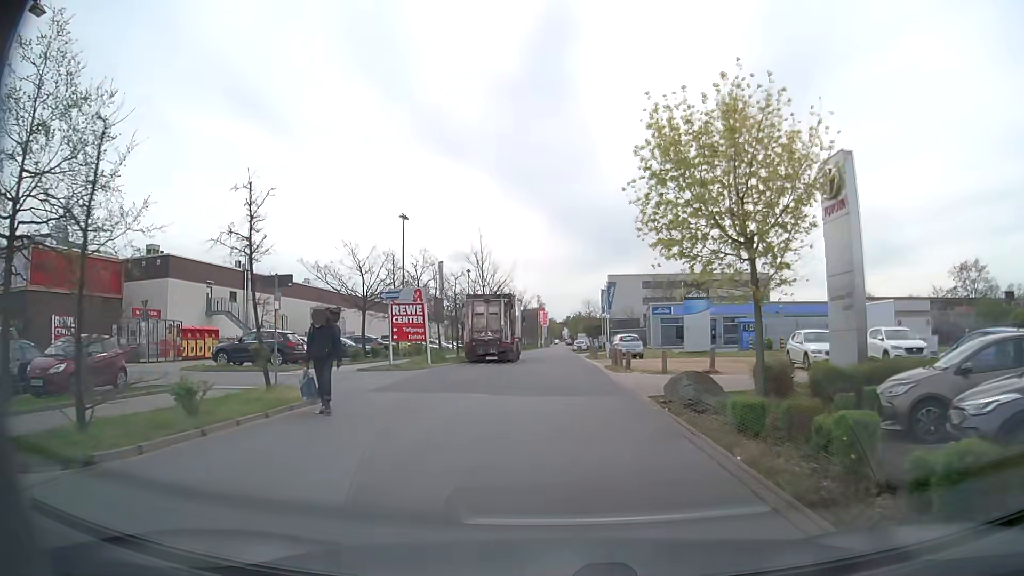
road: service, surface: asphalt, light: Day
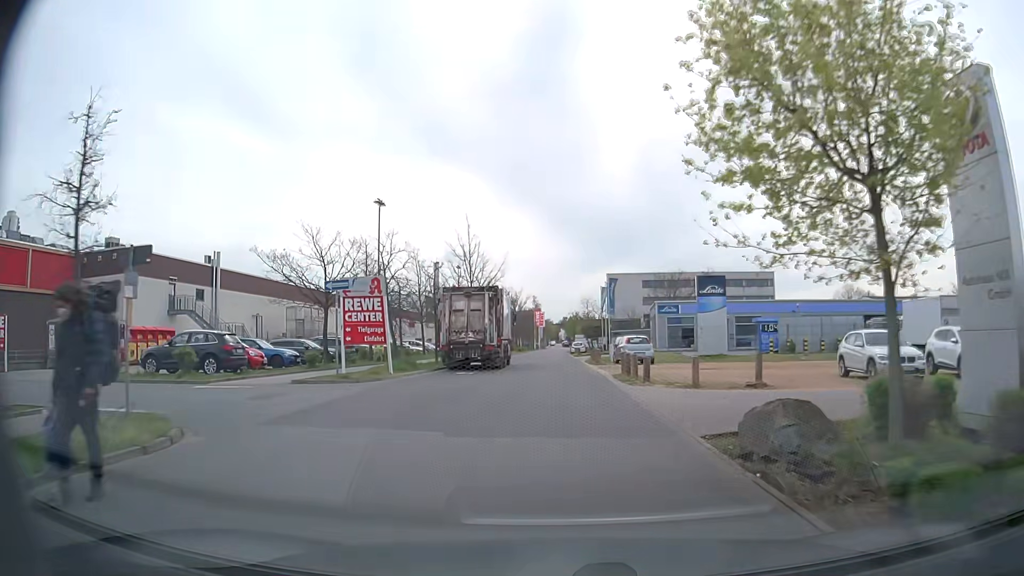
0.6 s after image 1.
(0.0, +6.0) m; 0°
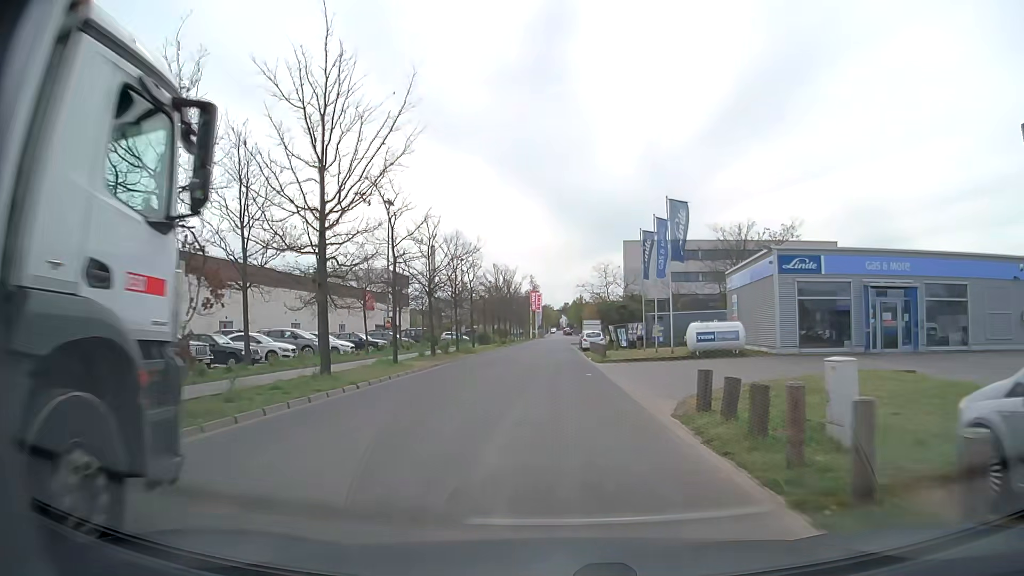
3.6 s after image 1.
(0.0, +33.1) m; 0°
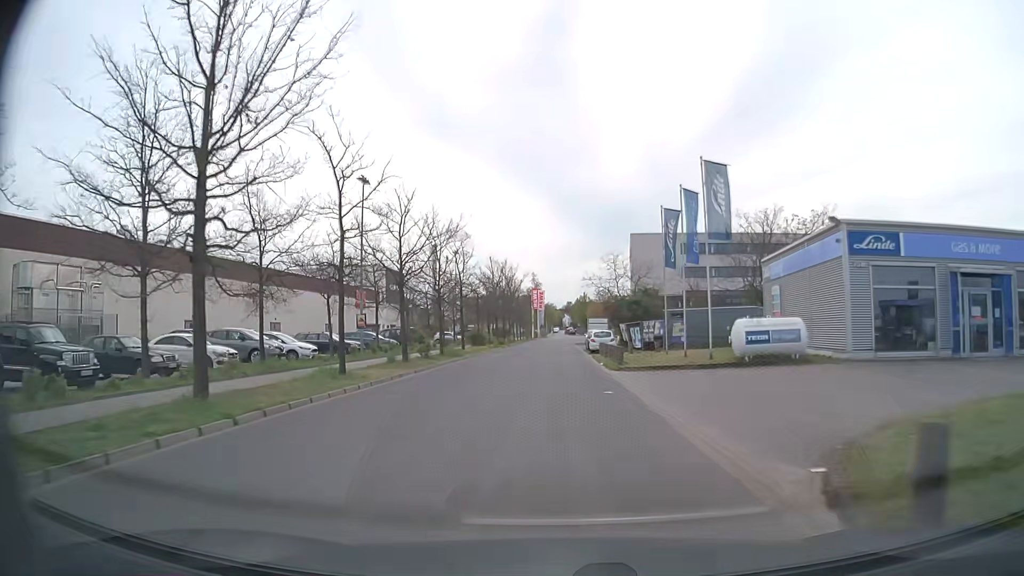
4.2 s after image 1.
(0.0, +6.8) m; 0°
(0, +10) (0, +20) (0, +30) (0, +40) (0, +50) (0, +60) (0, +70) (0, +80) (0, +90) (+1, +100) m
